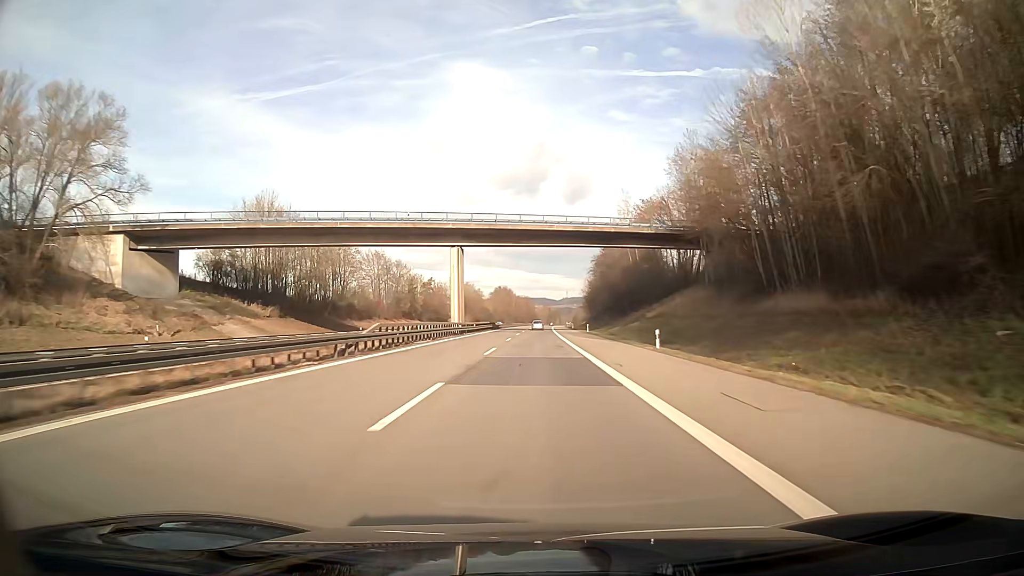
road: motorway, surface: asphalt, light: Day
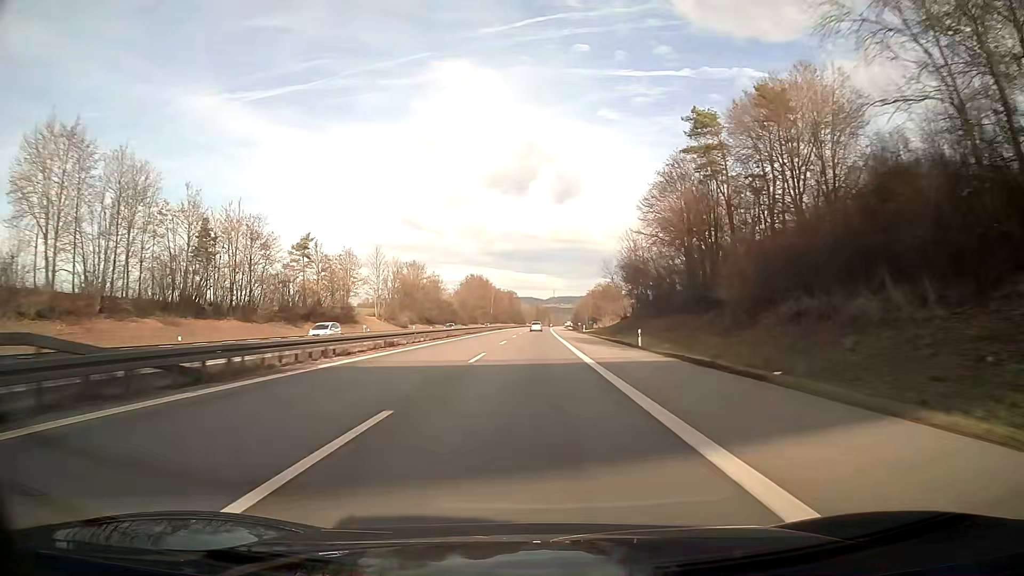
(+1.0, +95.3) m; +1°
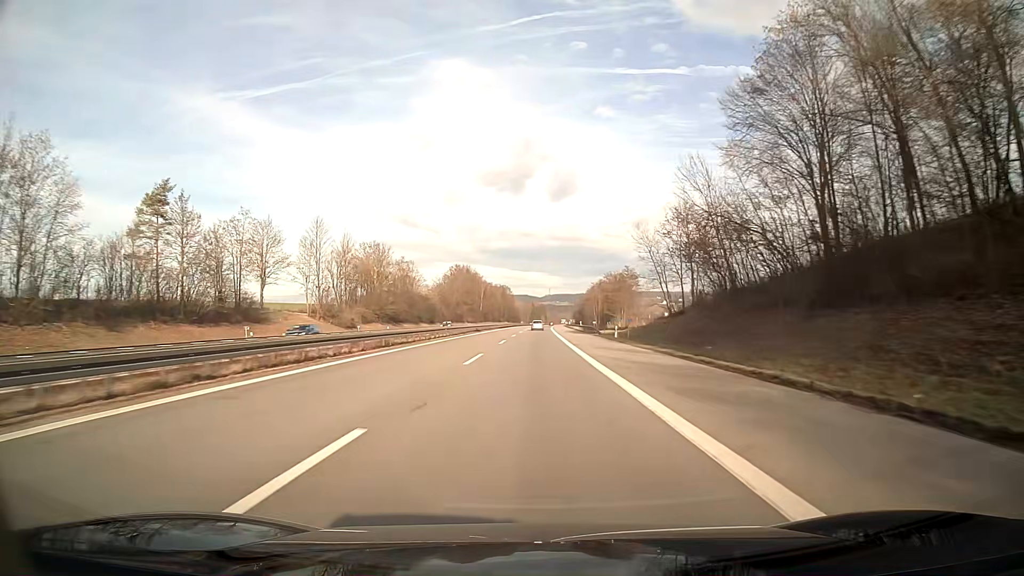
(+0.1, +38.2) m; 0°
